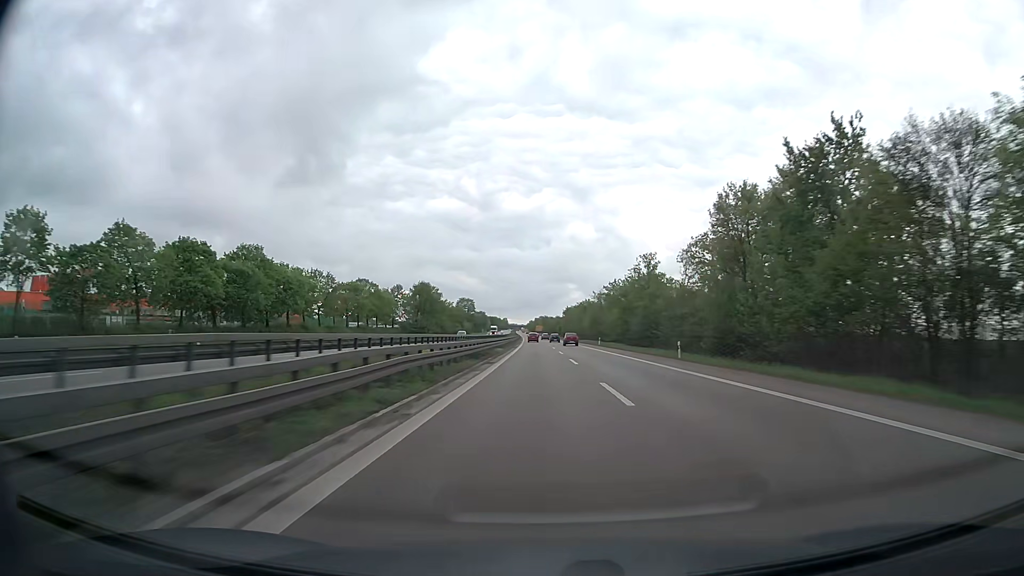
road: trunk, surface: asphalt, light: Day
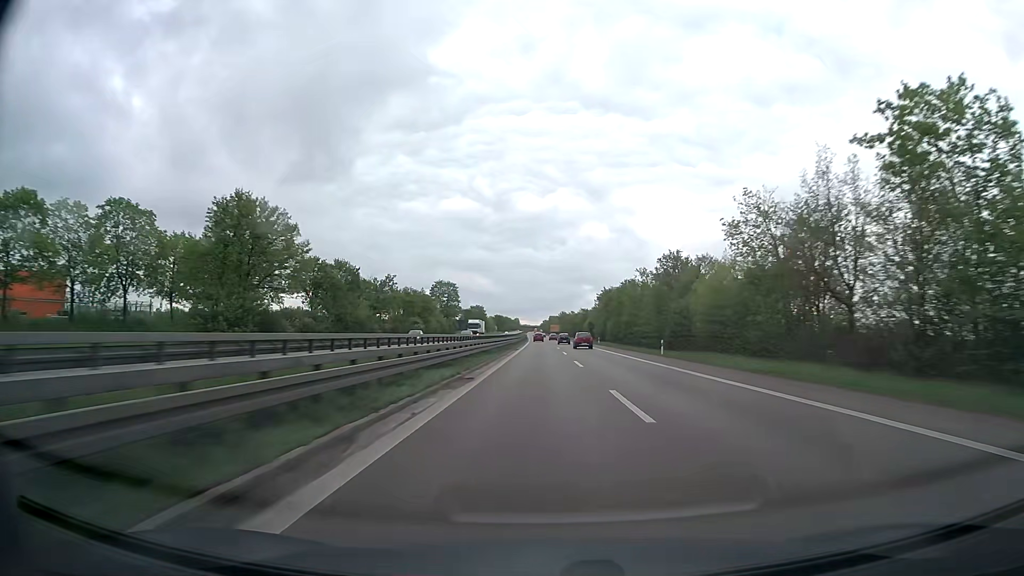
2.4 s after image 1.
(-1.0, +91.8) m; -1°
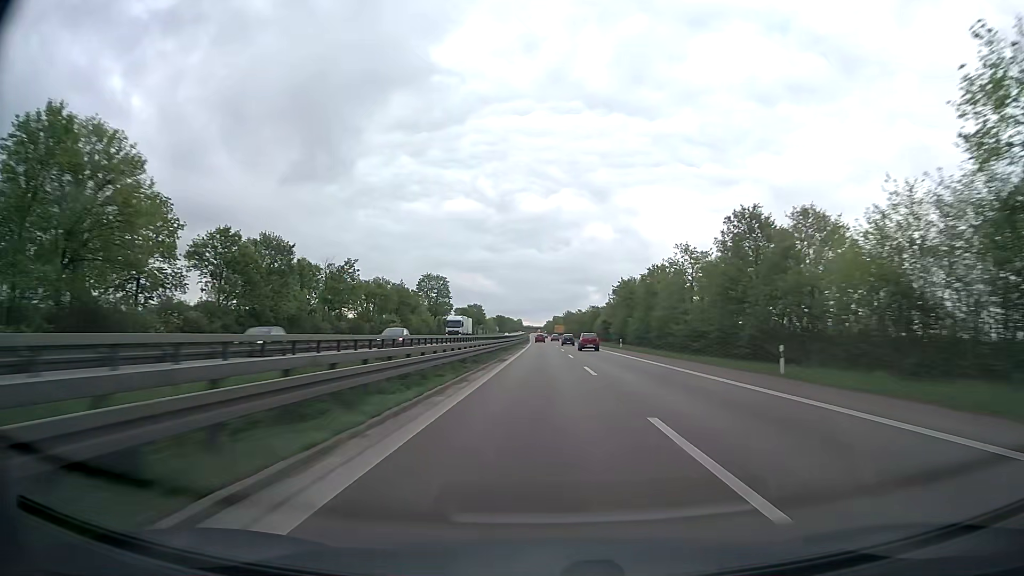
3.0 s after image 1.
(-0.1, +23.6) m; 0°
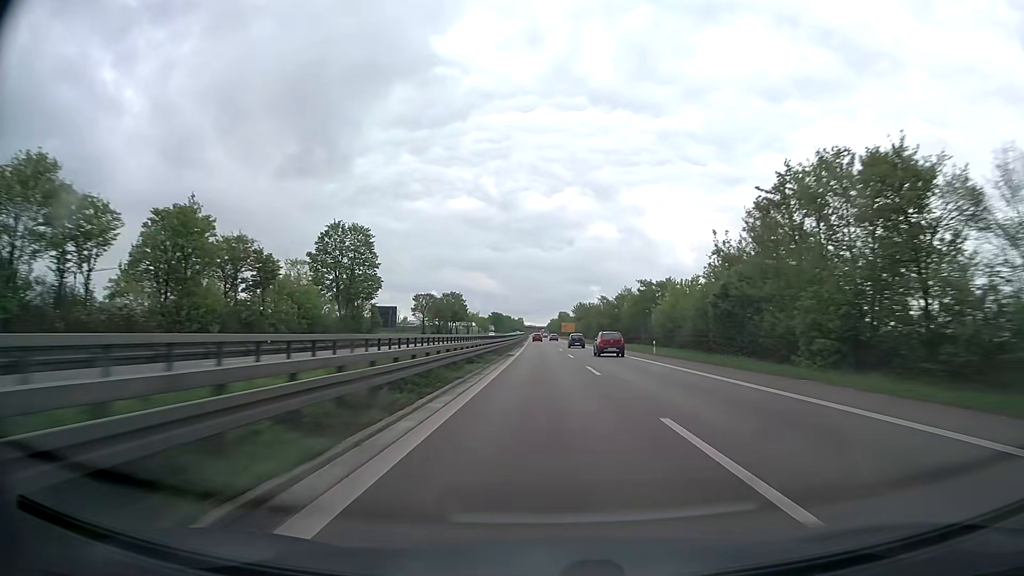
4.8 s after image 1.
(-0.2, +72.6) m; 0°
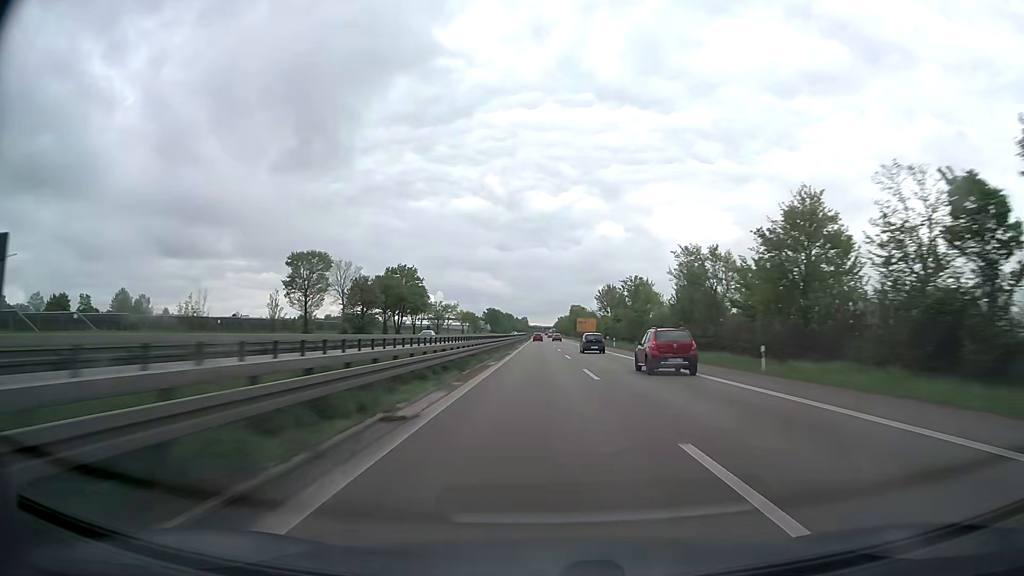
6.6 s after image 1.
(-0.3, +75.0) m; -1°
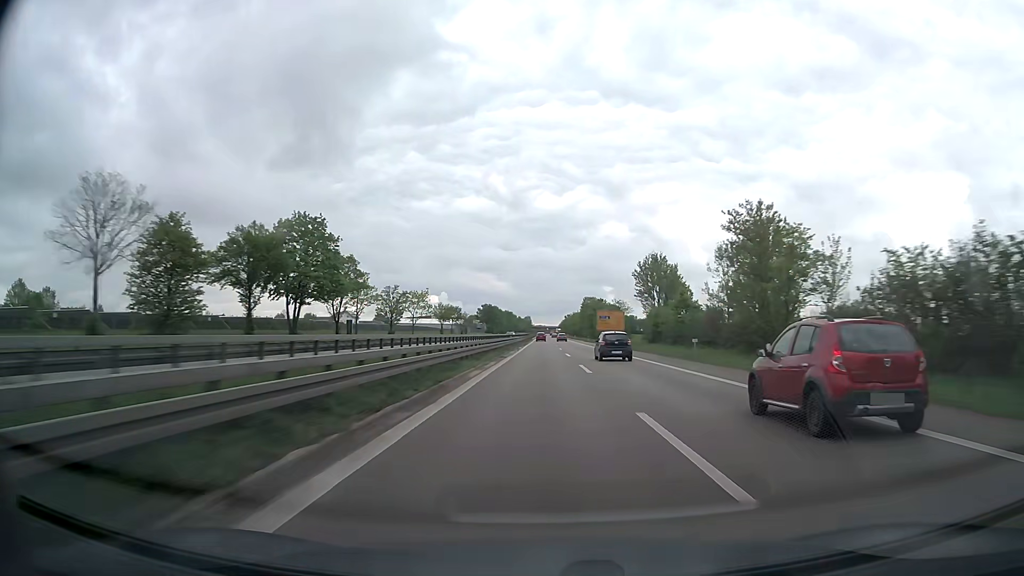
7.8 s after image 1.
(-0.2, +51.0) m; 0°
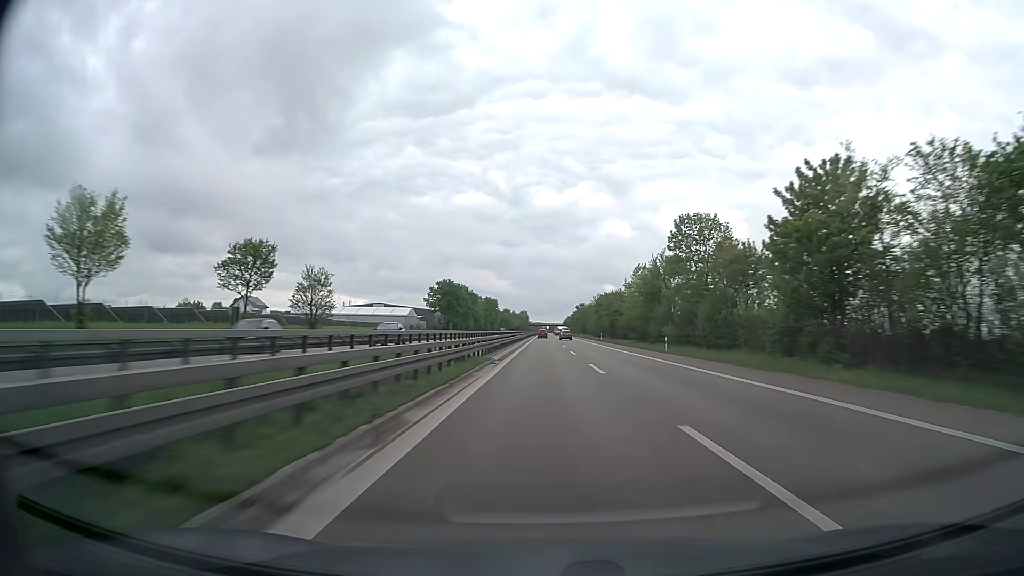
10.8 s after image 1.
(-0.3, +128.1) m; 0°
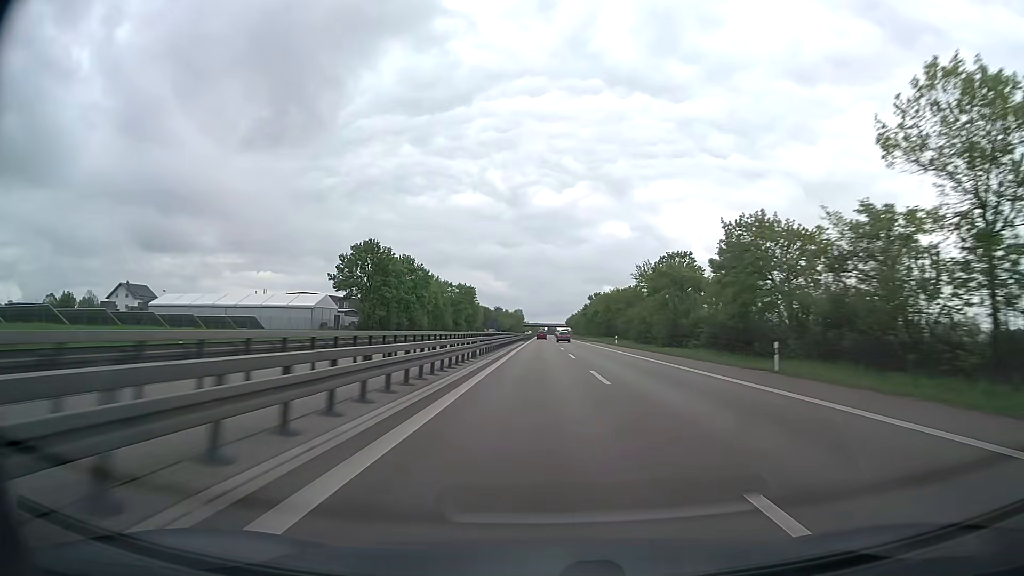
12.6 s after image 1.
(+0.4, +75.9) m; 0°
(0, +10) (0, +20) (0, +30) (0, +40) (0, +50) (0, +60) (0, +70) (0, +80) (0, +90) (0, +100) m
